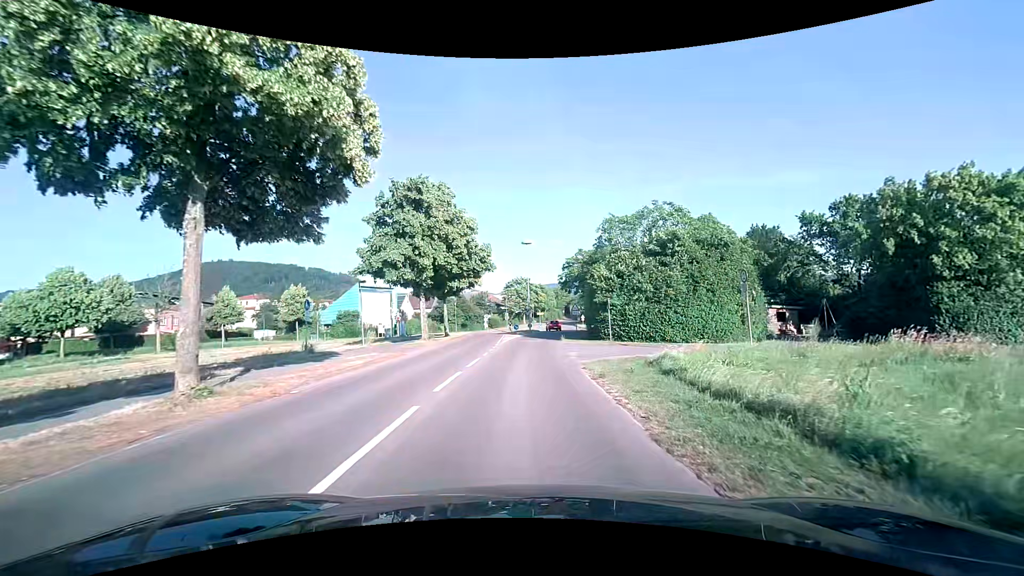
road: residential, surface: asphalt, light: Day
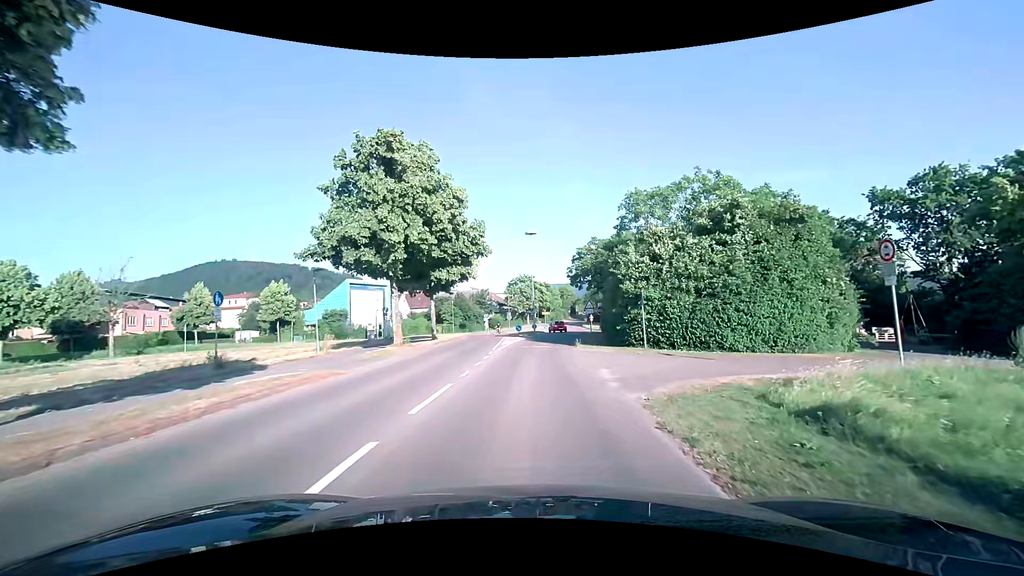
(-0.1, +8.1) m; -1°
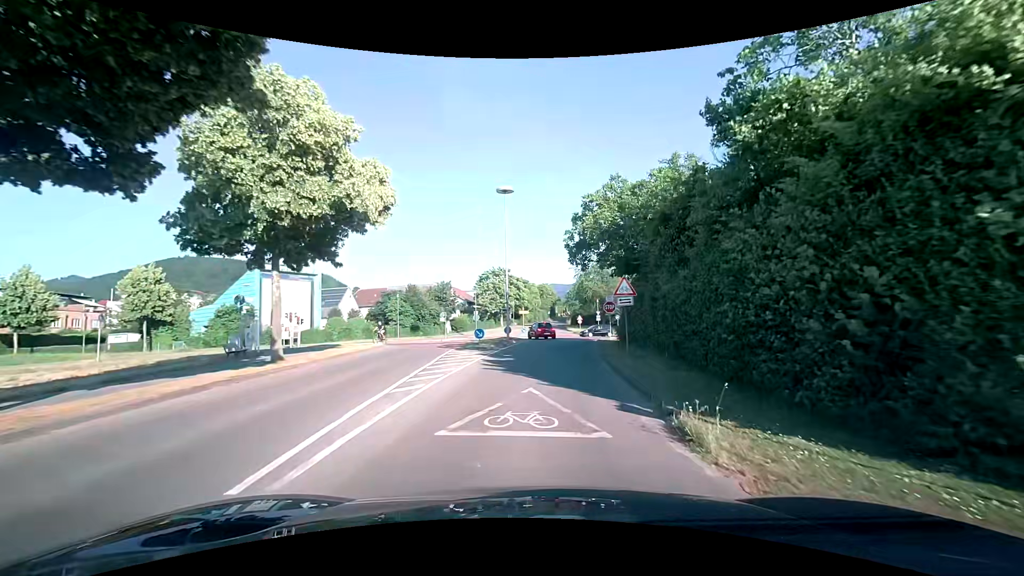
(+0.4, +21.3) m; +3°
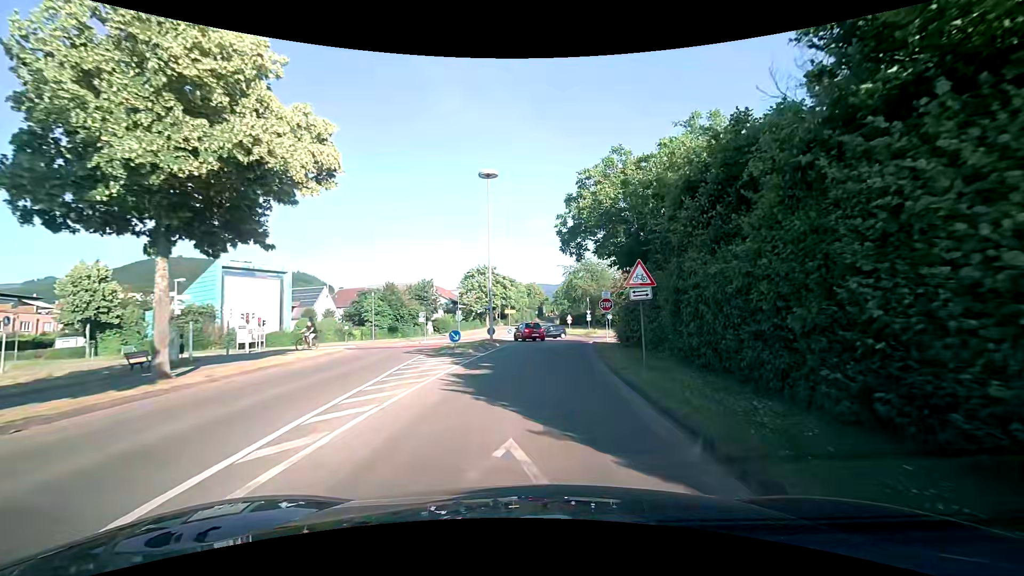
(+0.1, +4.6) m; +1°
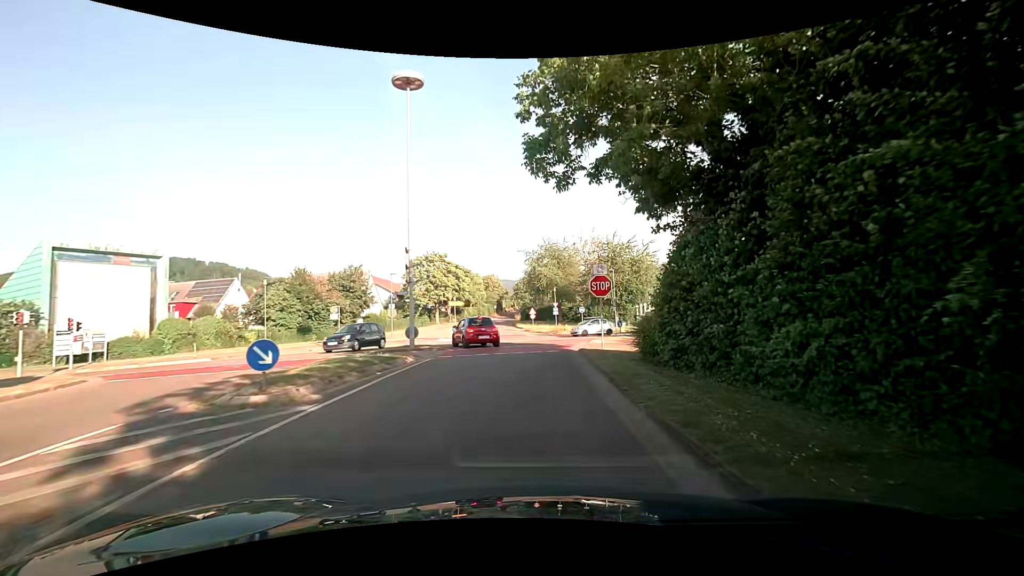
(+0.6, +13.8) m; +5°
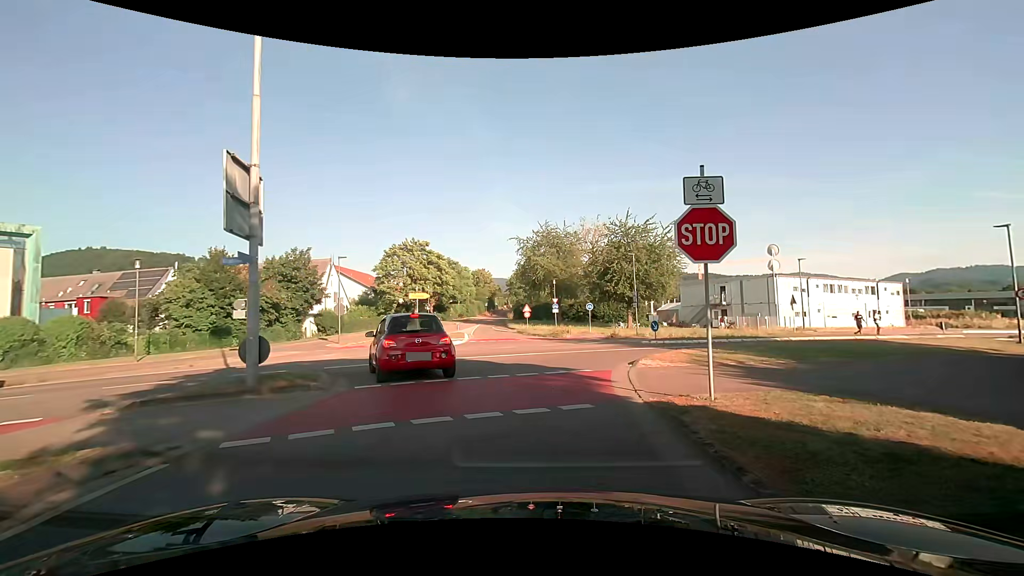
(0.0, +11.9) m; 0°
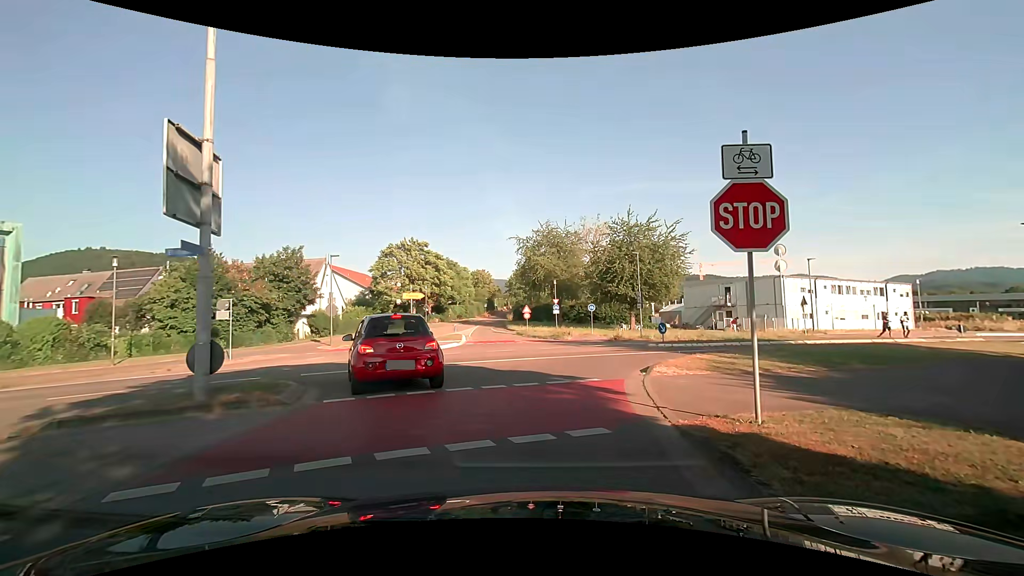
(0.0, +1.4) m; -1°
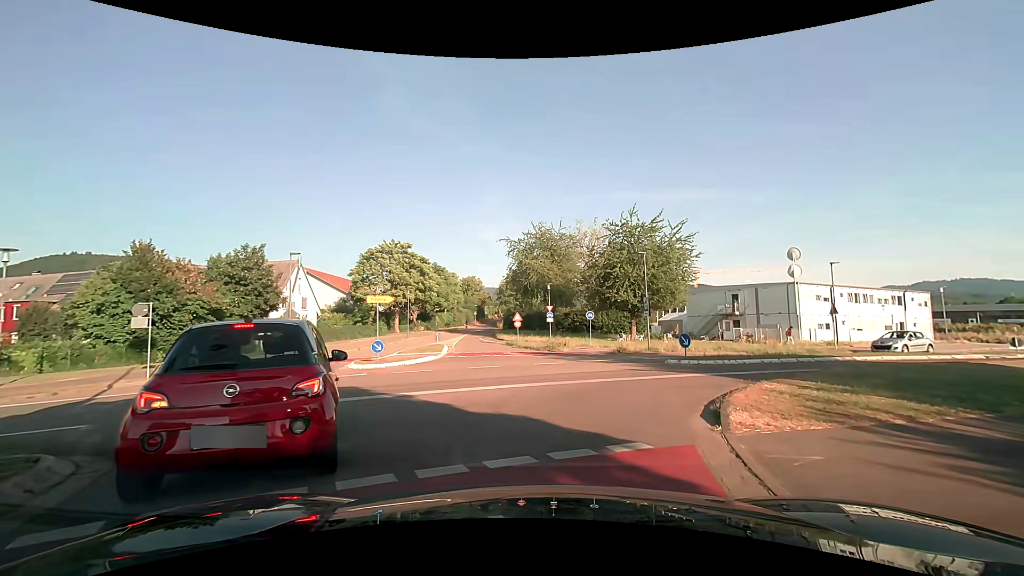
(0.0, +5.1) m; +2°
(+1, +10) (+6, +18) (+15, +23) (+24, +28) (+33, +33) (+41, +37) (+50, +42) (+59, +46) (+68, +51) (+77, +55) m
